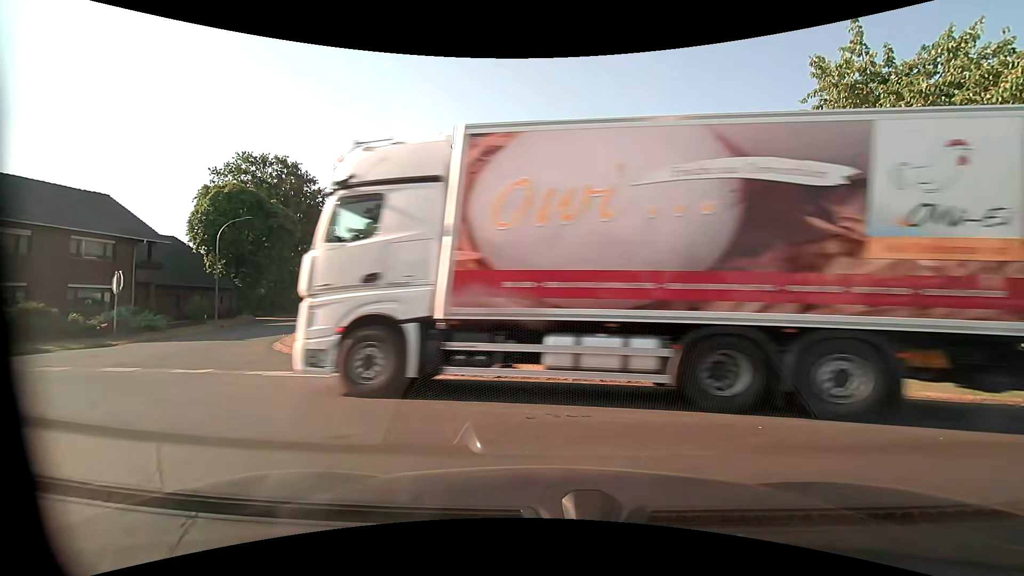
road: unclassified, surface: asphalt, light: Day
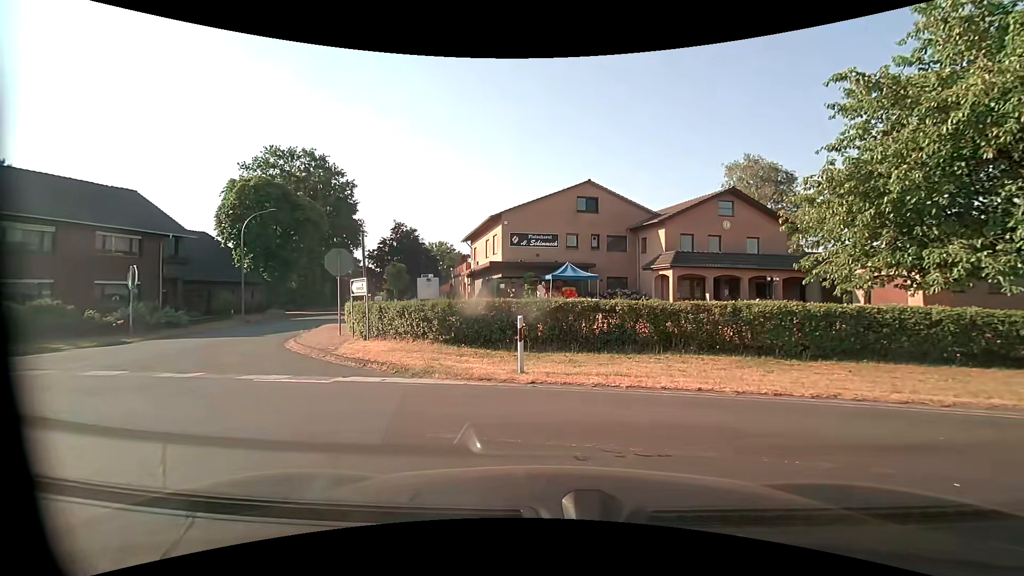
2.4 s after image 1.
(0.0, +2.1) m; -2°
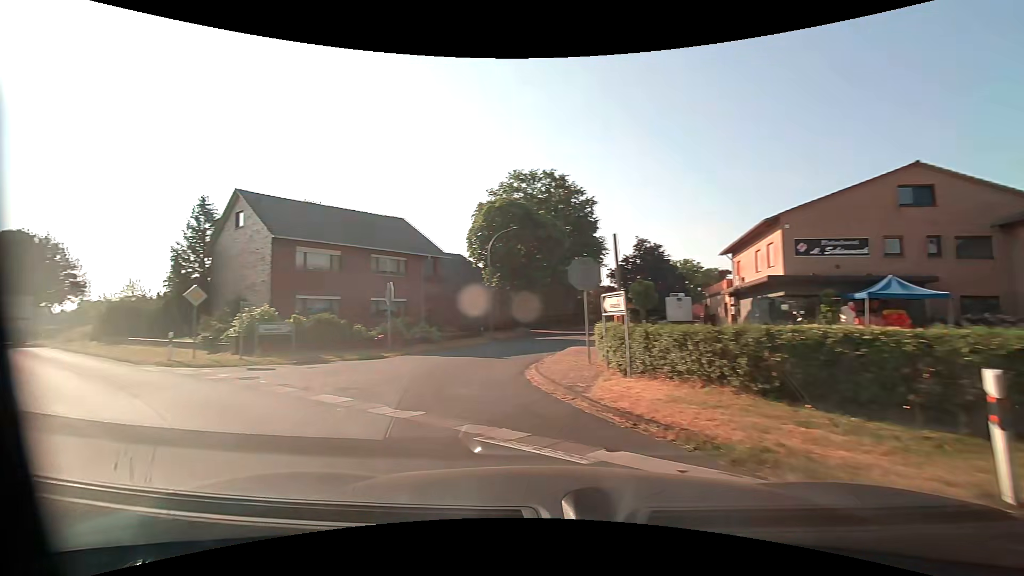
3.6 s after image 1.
(-0.9, +4.2) m; -28°
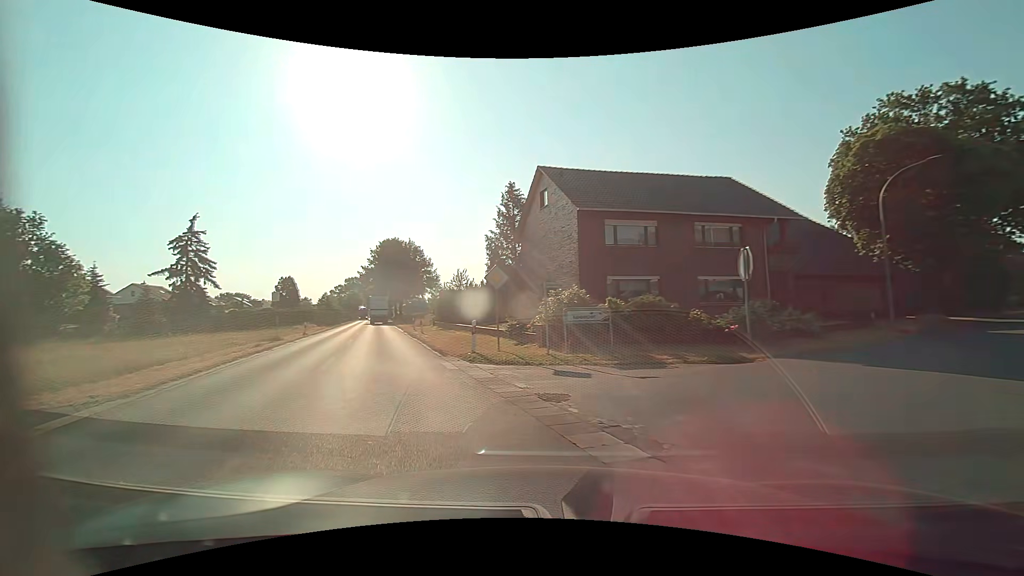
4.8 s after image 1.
(-2.2, +6.3) m; -34°
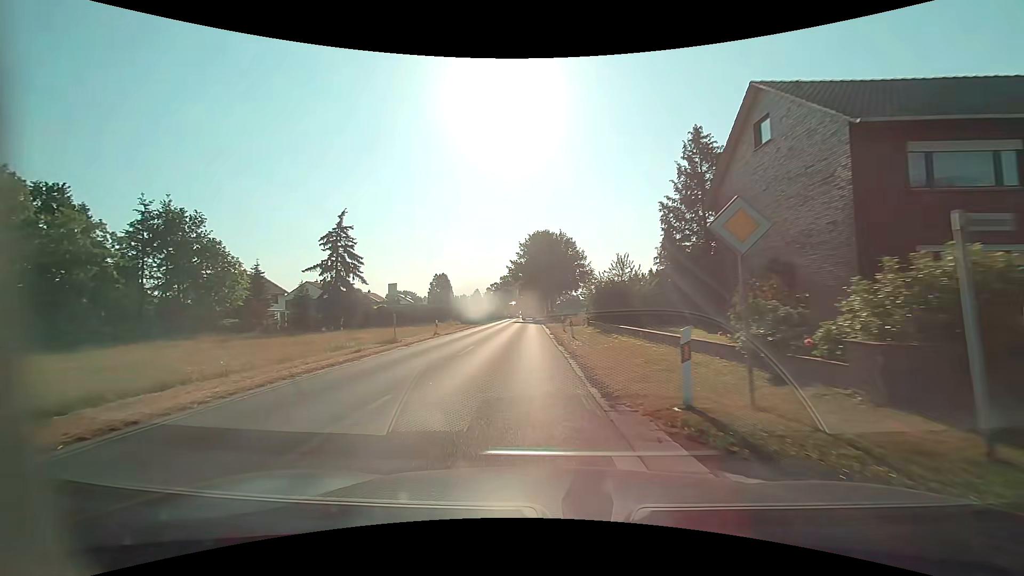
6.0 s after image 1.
(-1.5, +9.3) m; -18°
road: secondary
